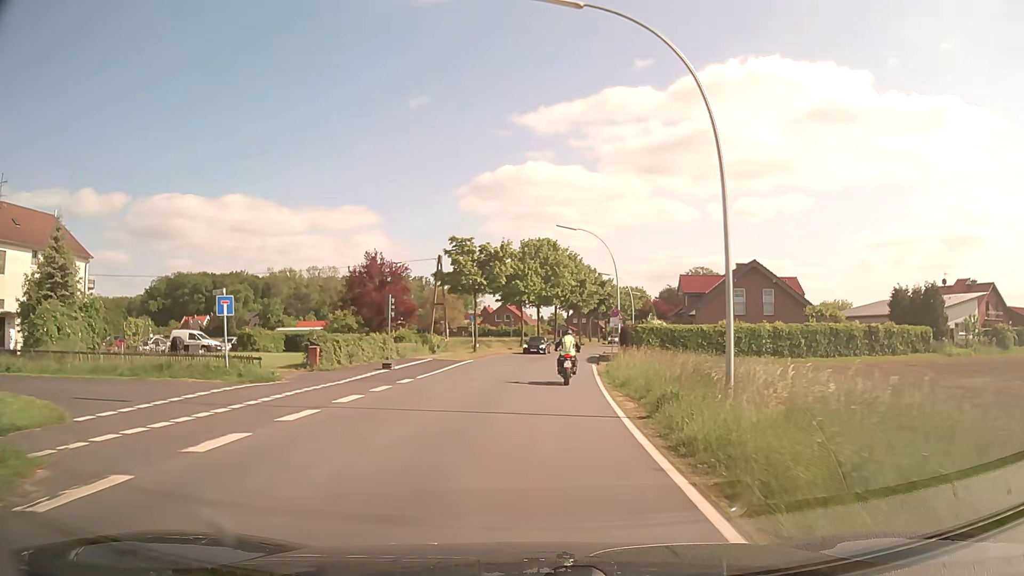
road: secondary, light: Day
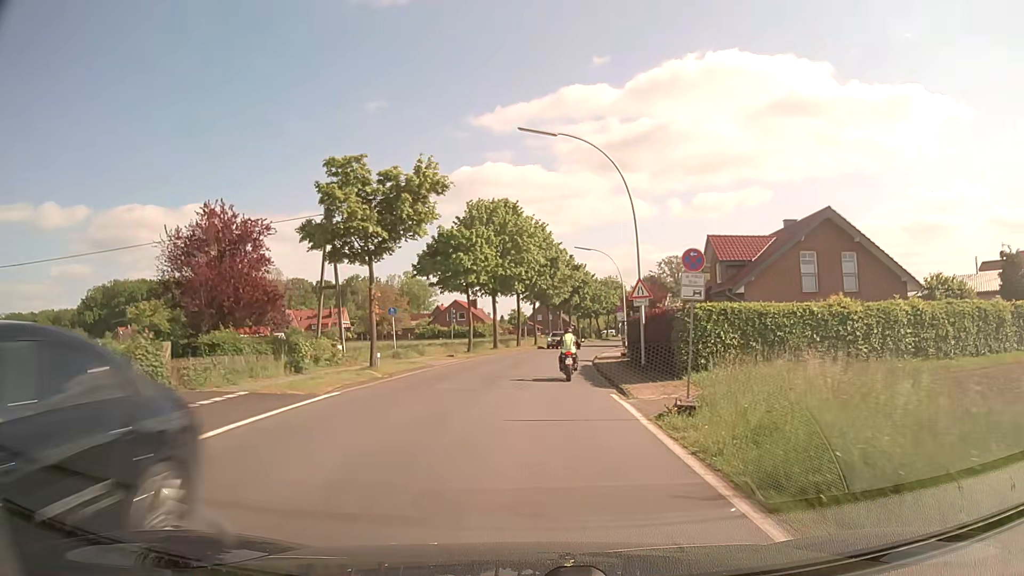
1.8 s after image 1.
(+0.6, +21.2) m; +3°
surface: asphalt
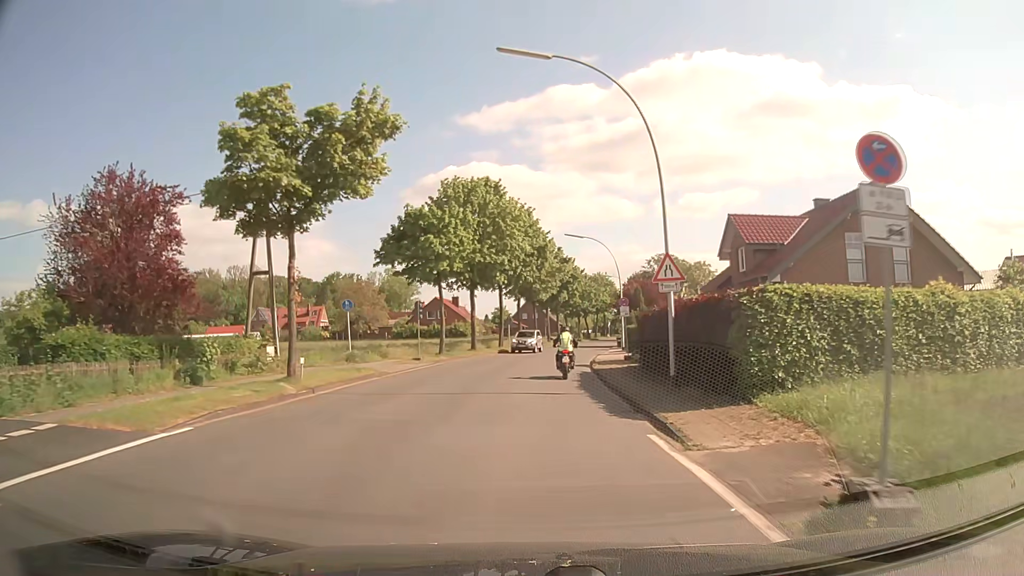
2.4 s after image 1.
(+0.1, +7.1) m; +1°
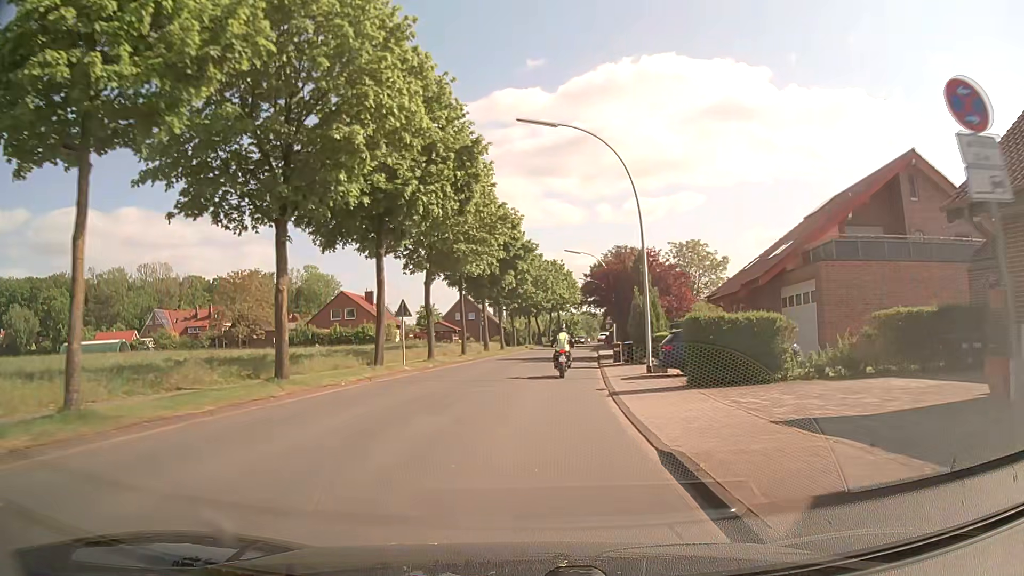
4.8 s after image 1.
(+1.0, +28.3) m; +5°
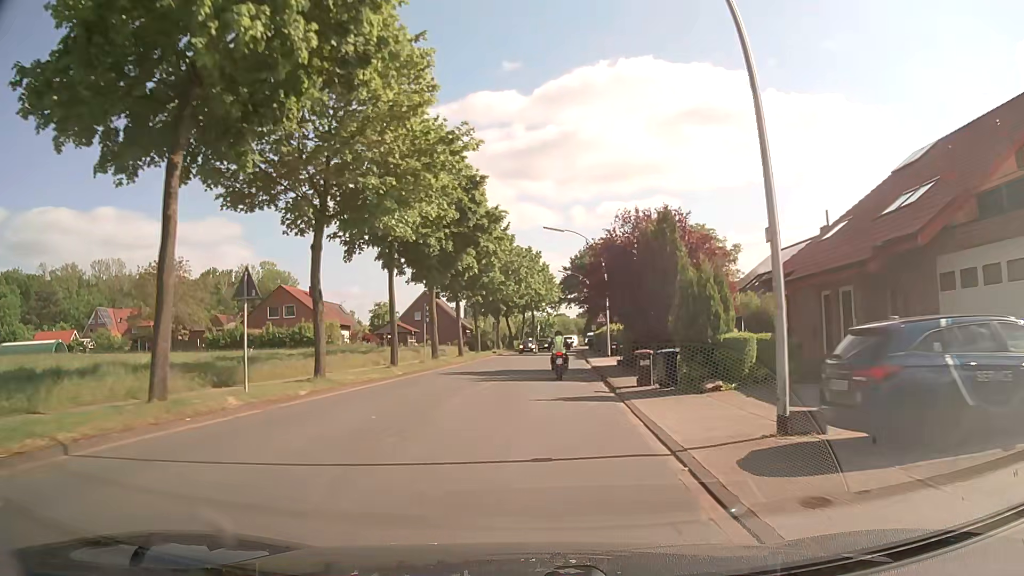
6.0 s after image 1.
(+0.3, +13.9) m; +2°
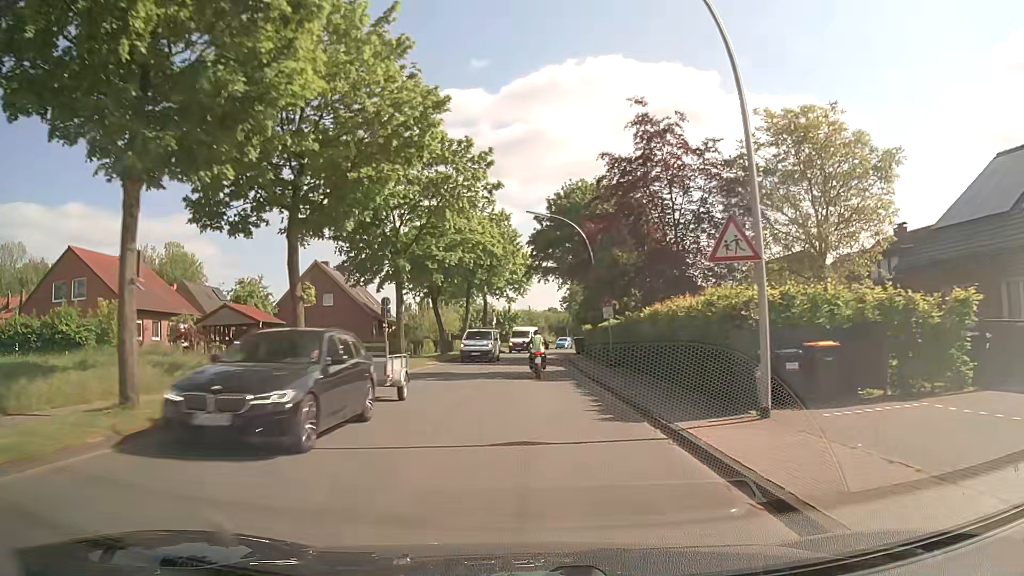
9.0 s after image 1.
(+1.3, +34.9) m; +3°
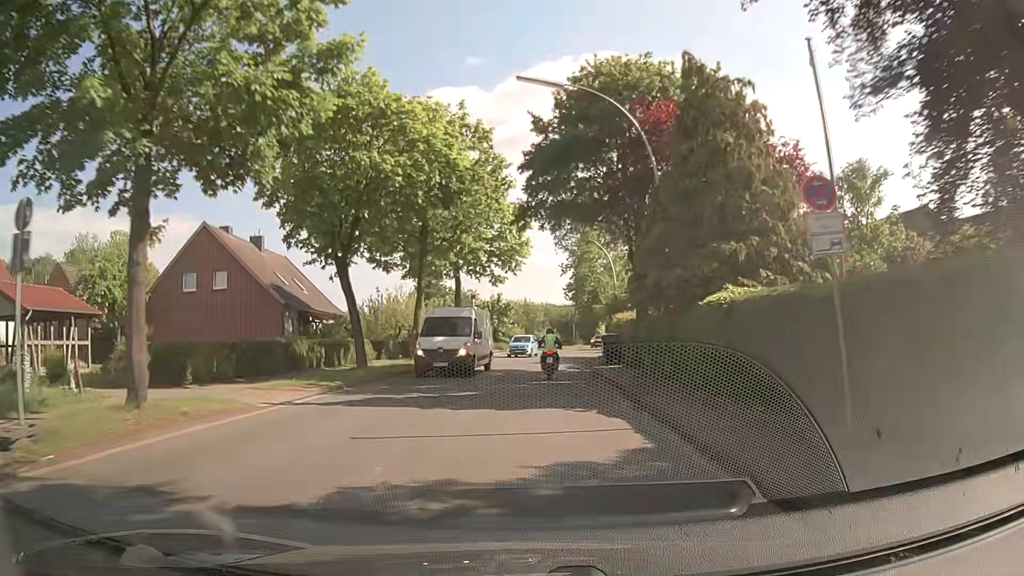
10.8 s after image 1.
(+0.1, +21.4) m; 0°
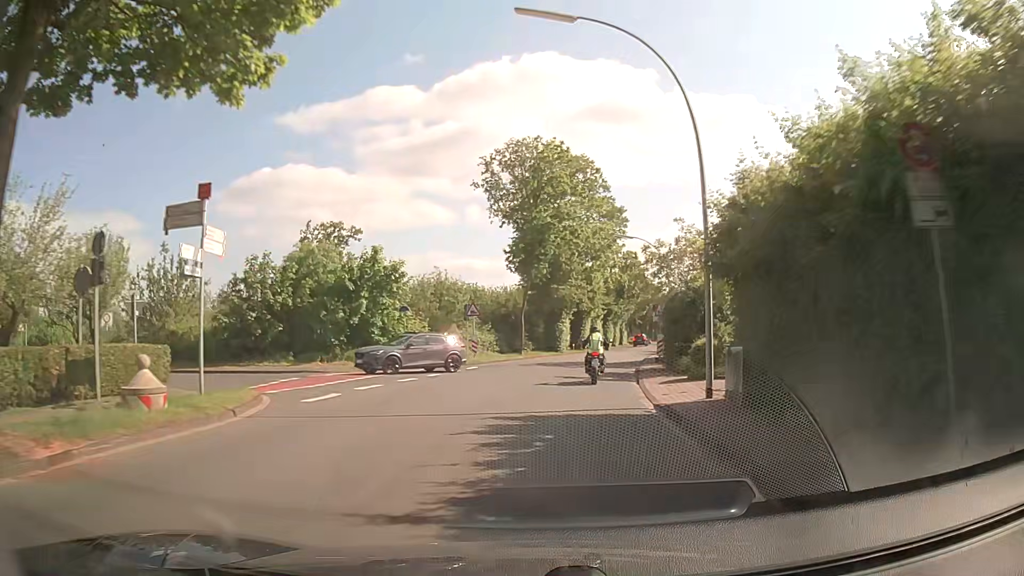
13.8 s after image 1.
(+1.1, +35.2) m; +6°
(0, +10) (+1, +20) (+3, +30) (+5, +40) (+7, +49) (+9, +59) (+11, +69) (+13, +79) (+15, +89) (+17, +98) m
